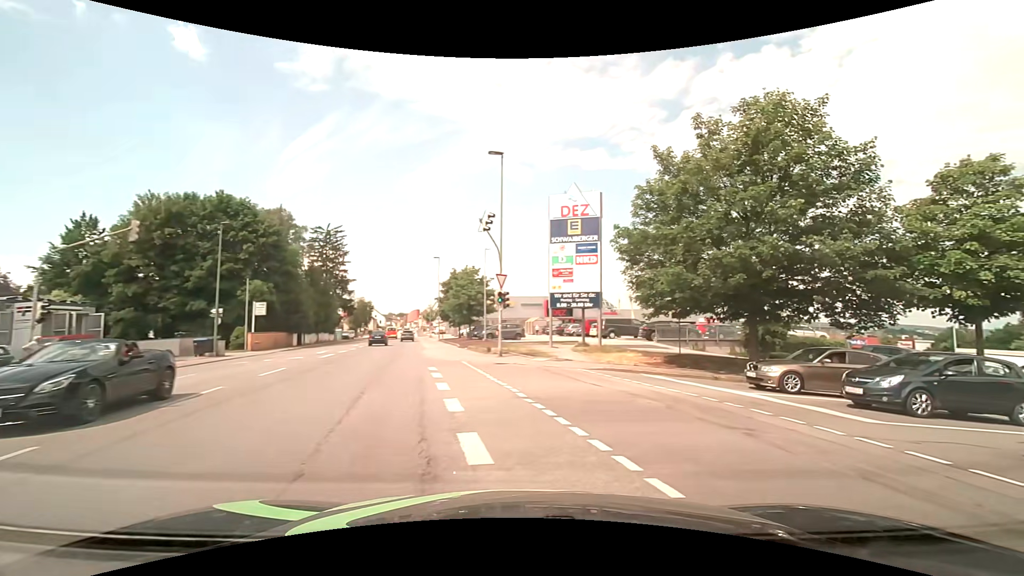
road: tertiary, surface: asphalt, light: Day
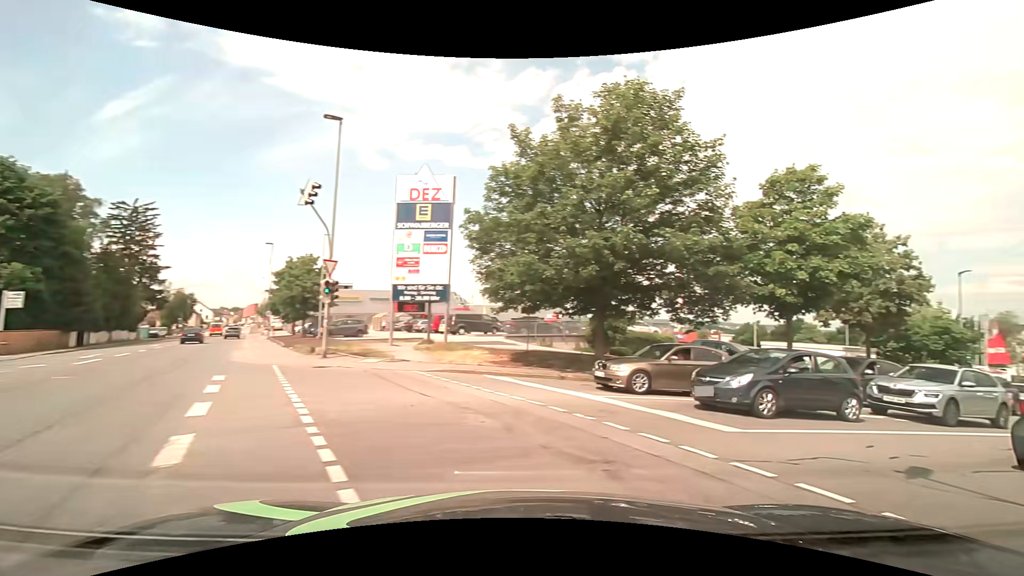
(+0.3, +2.6) m; +18°
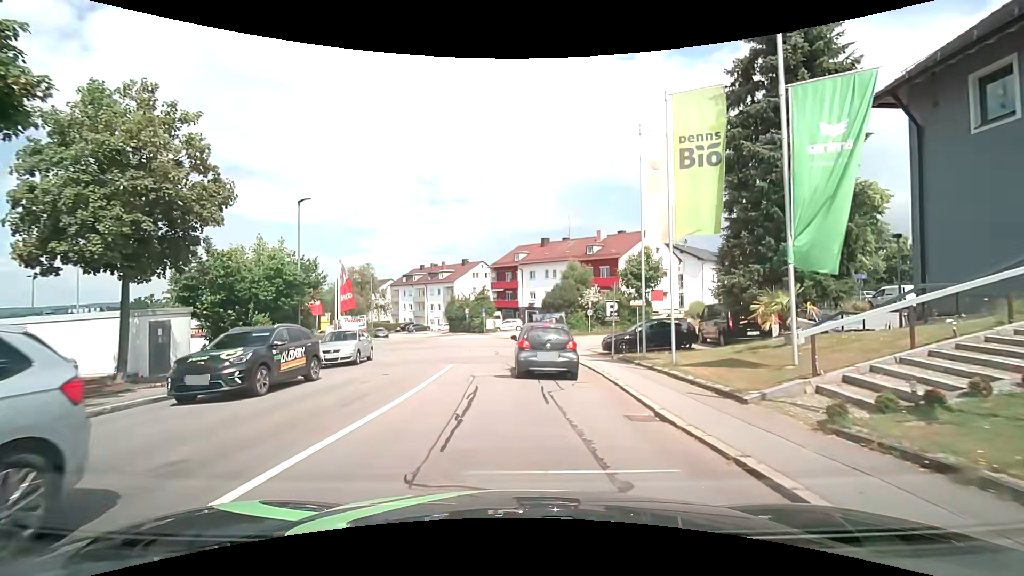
(+10.5, +11.0) m; +58°
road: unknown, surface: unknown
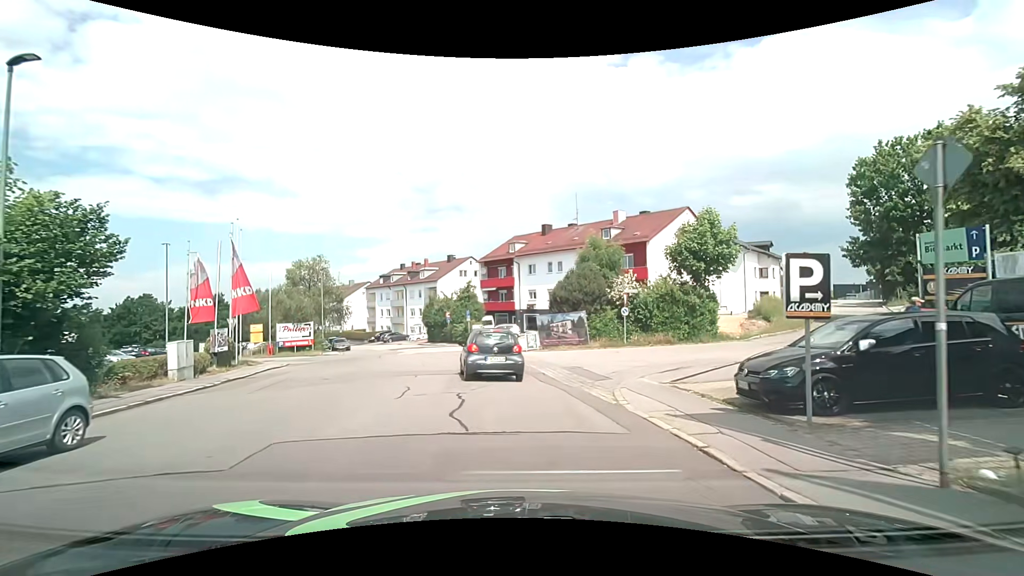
(-0.1, +14.4) m; 0°
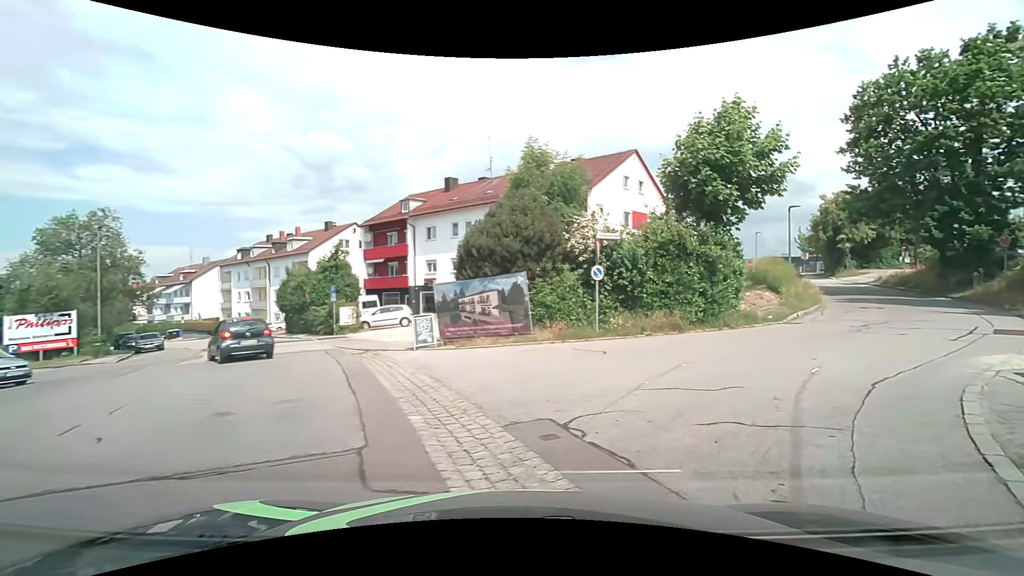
(+0.3, +12.6) m; +14°
